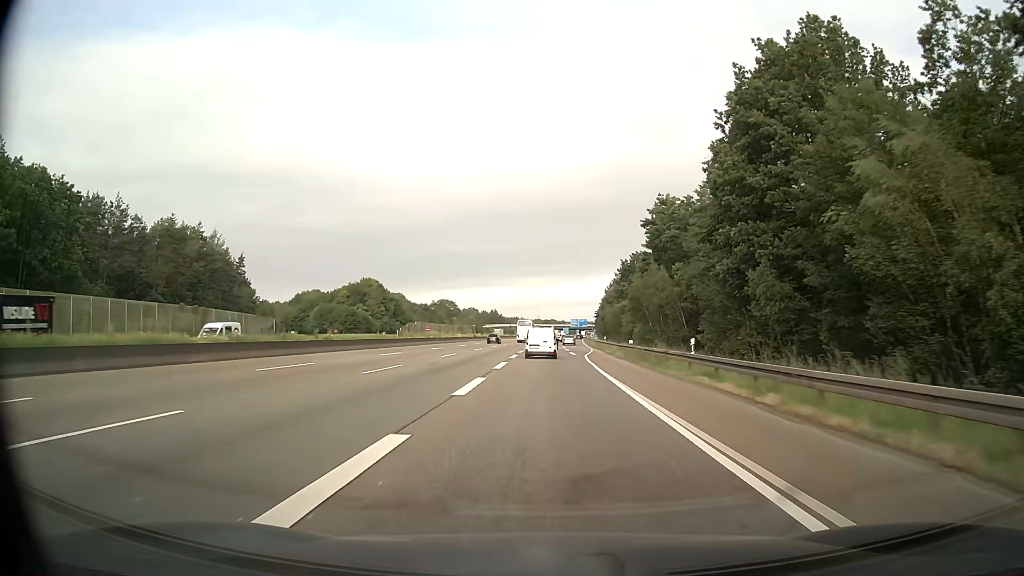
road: motorway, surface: asphalt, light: Day
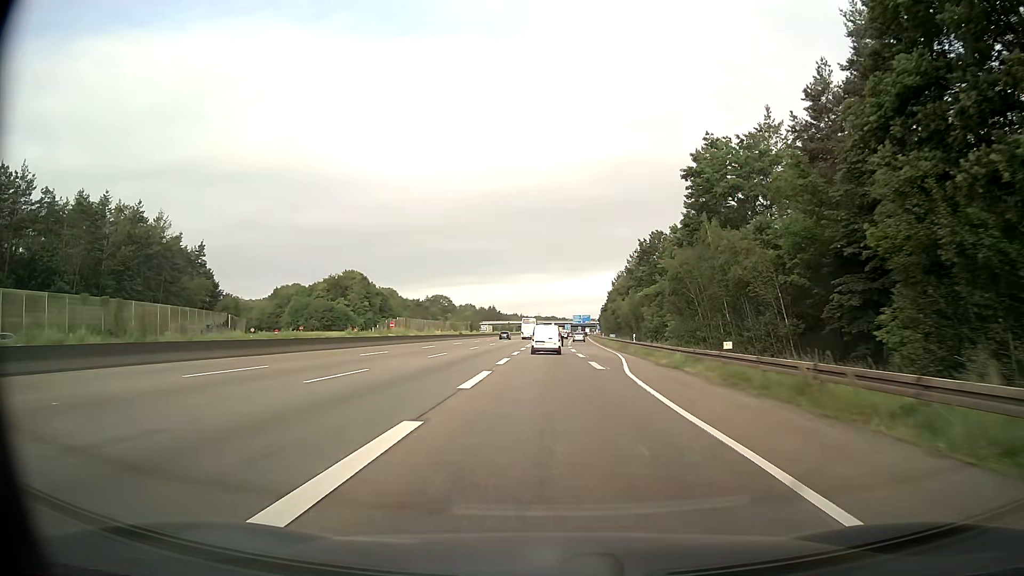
(0.0, +23.3) m; 0°
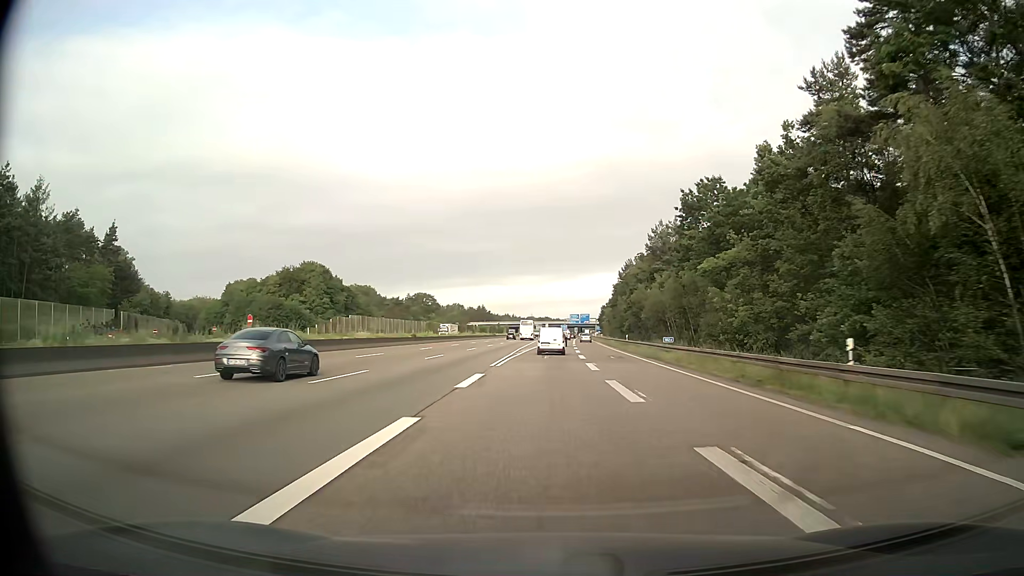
(+0.2, +35.8) m; +1°
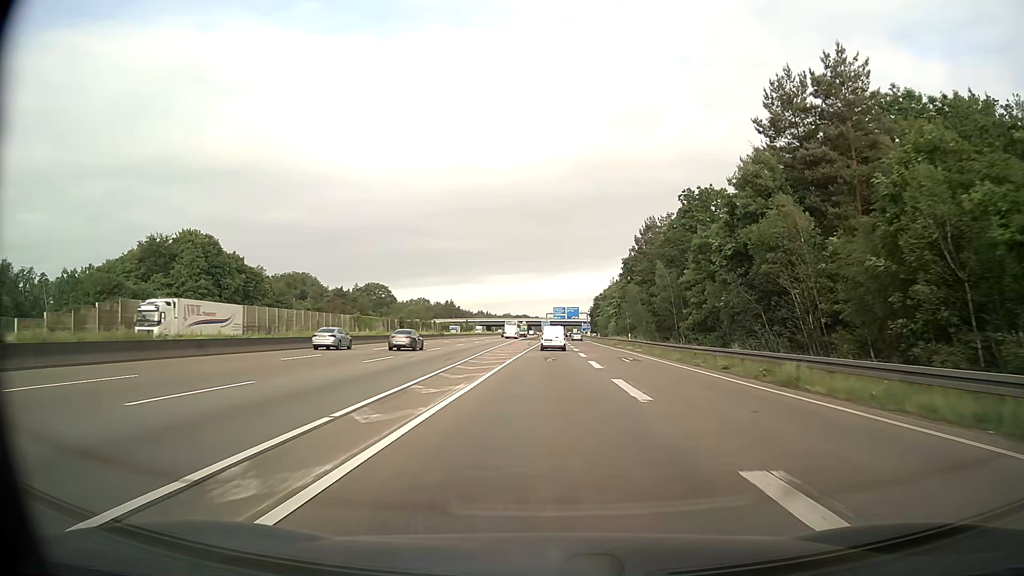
(+0.8, +61.9) m; +2°
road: motorway_link
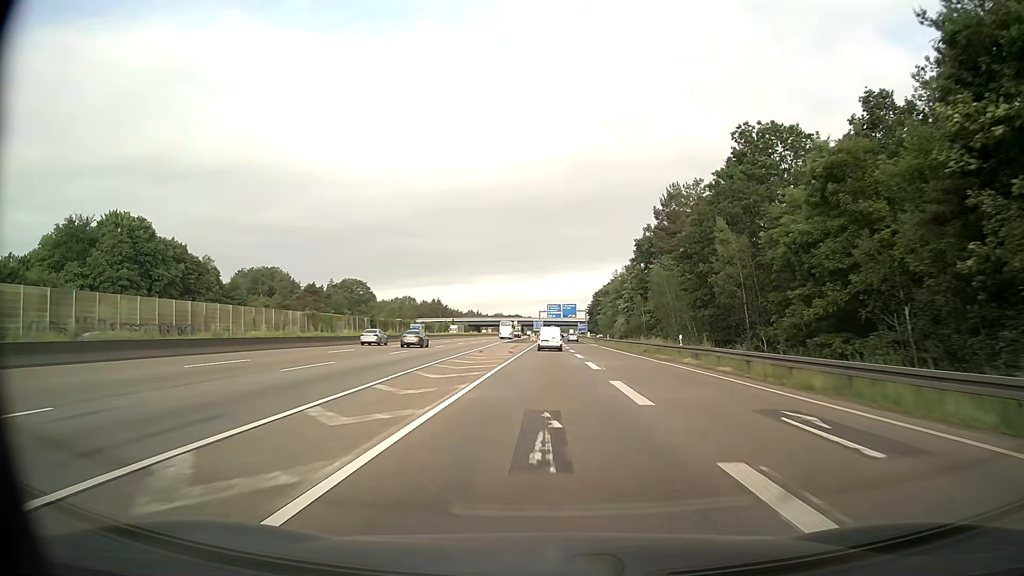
(+0.2, +25.5) m; +1°
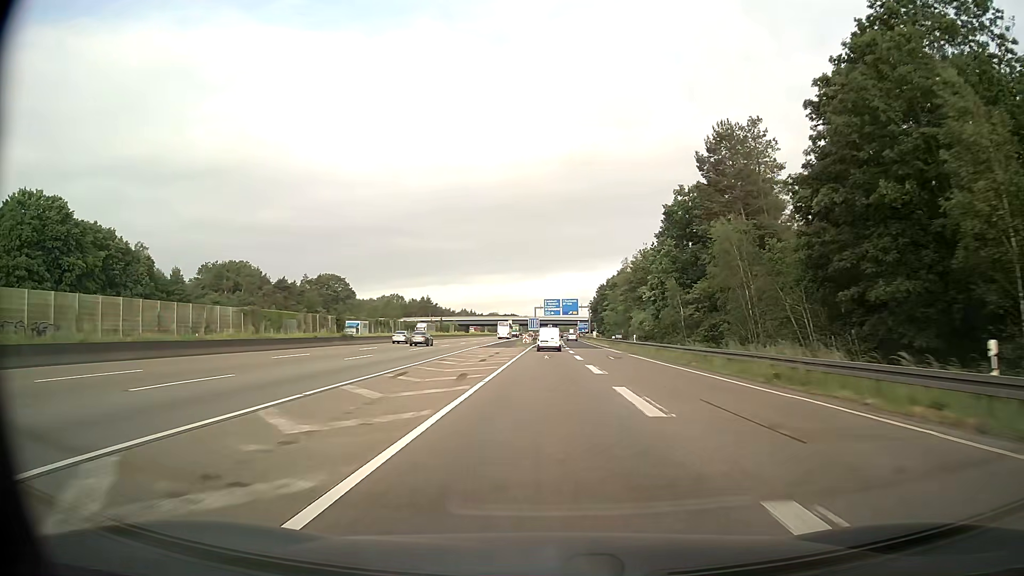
(+0.1, +25.9) m; 0°
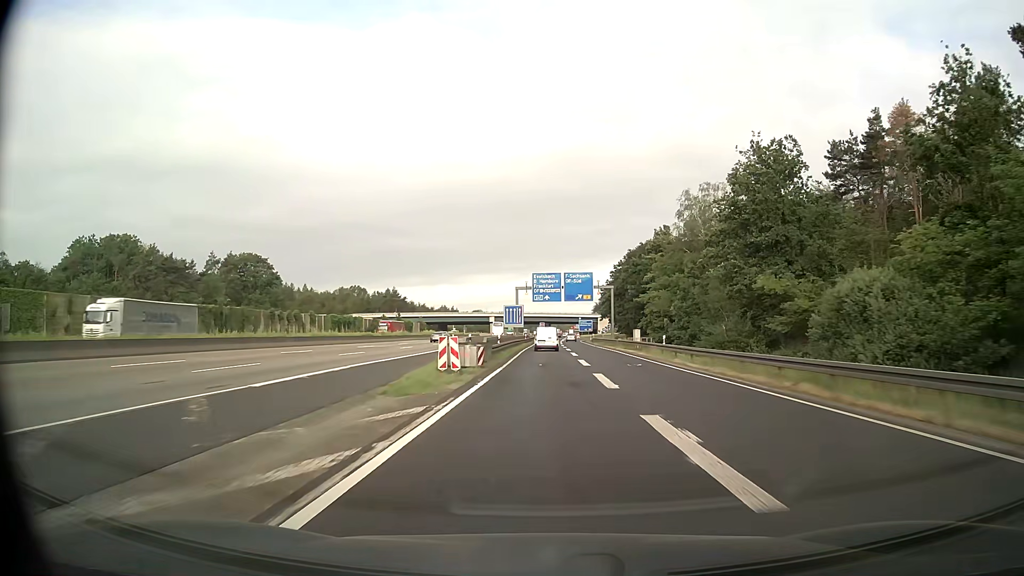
(+0.3, +66.3) m; +1°
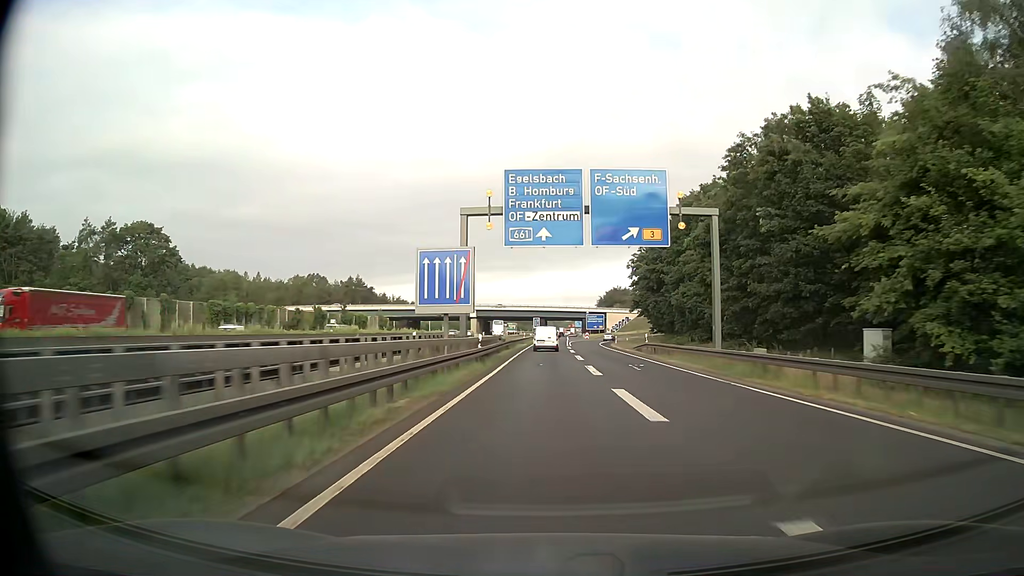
(+0.2, +54.6) m; 0°
(0, +10) (0, +20) (0, +30) (0, +40) (0, +50) (0, +60) (0, +70) (+1, +80) (+1, +90) (+1, +100) m
